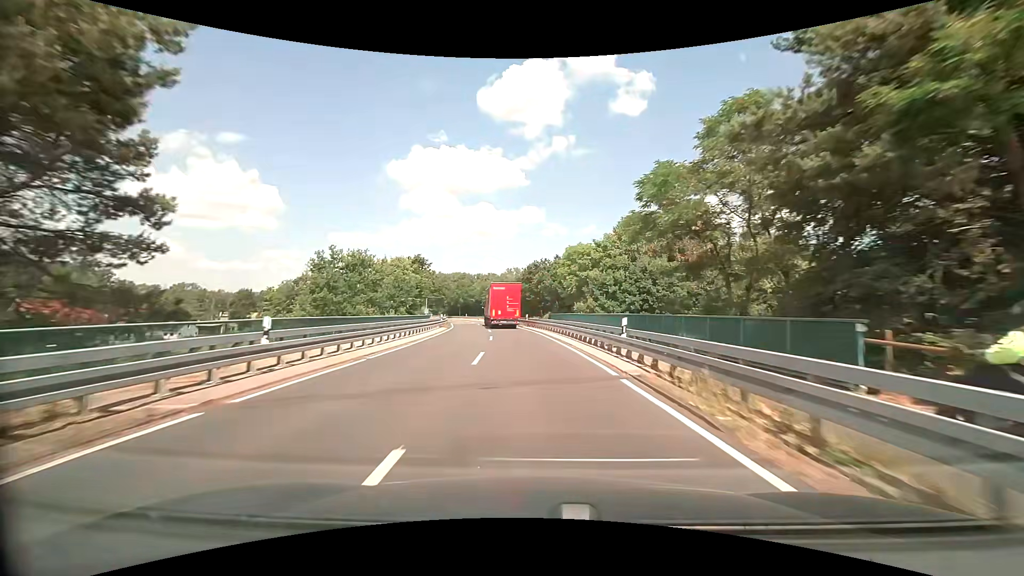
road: secondary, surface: asphalt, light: Day
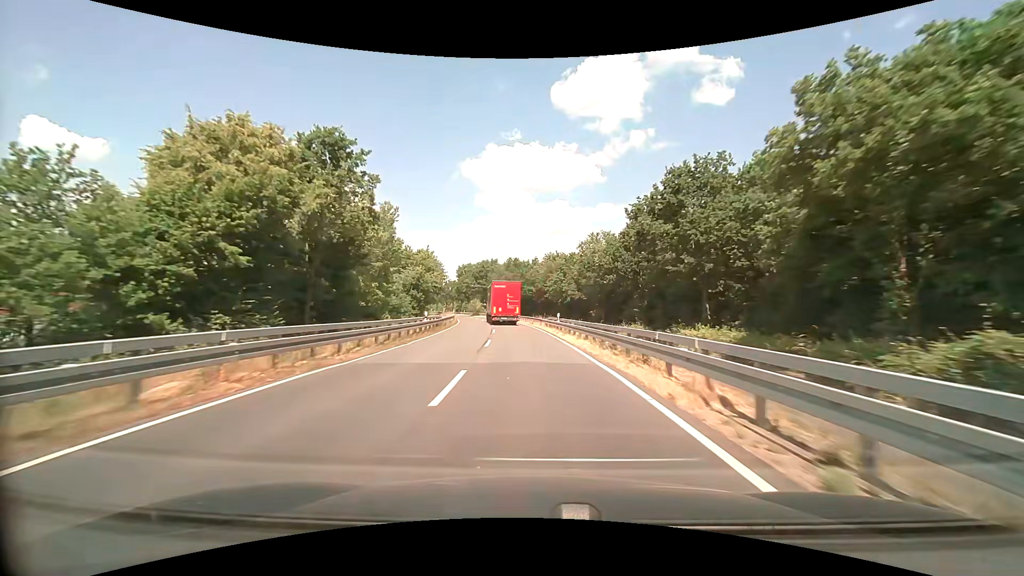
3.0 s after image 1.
(-3.9, +53.9) m; -8°
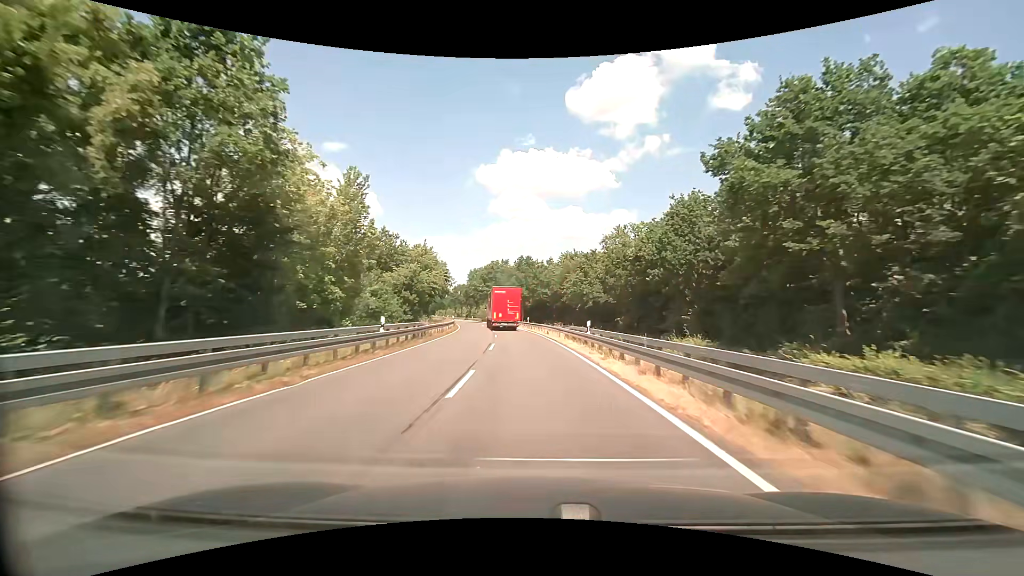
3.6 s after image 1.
(-0.2, +10.8) m; -2°
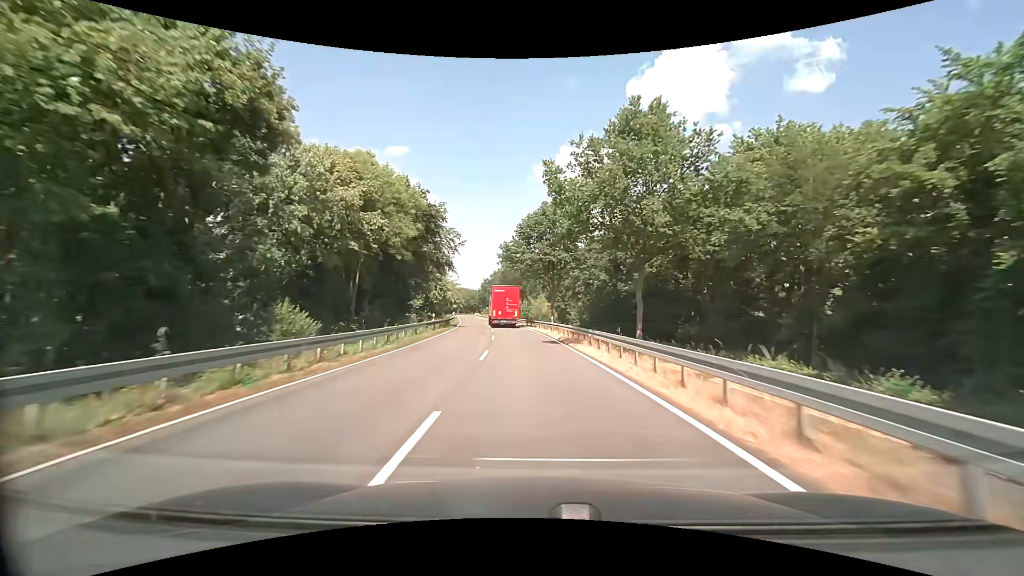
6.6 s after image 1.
(-2.9, +54.0) m; -7°
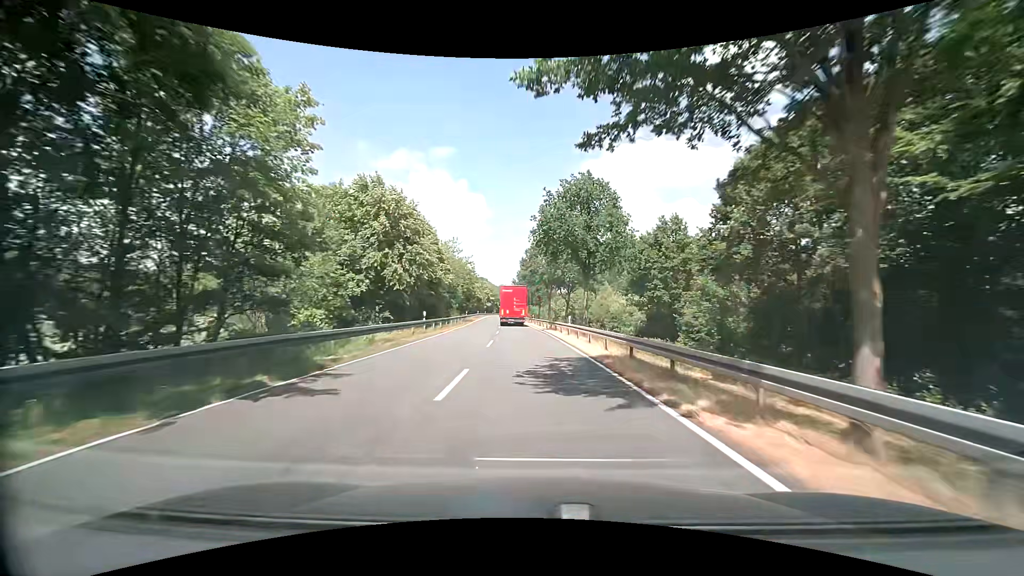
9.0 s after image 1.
(-2.0, +43.3) m; -5°
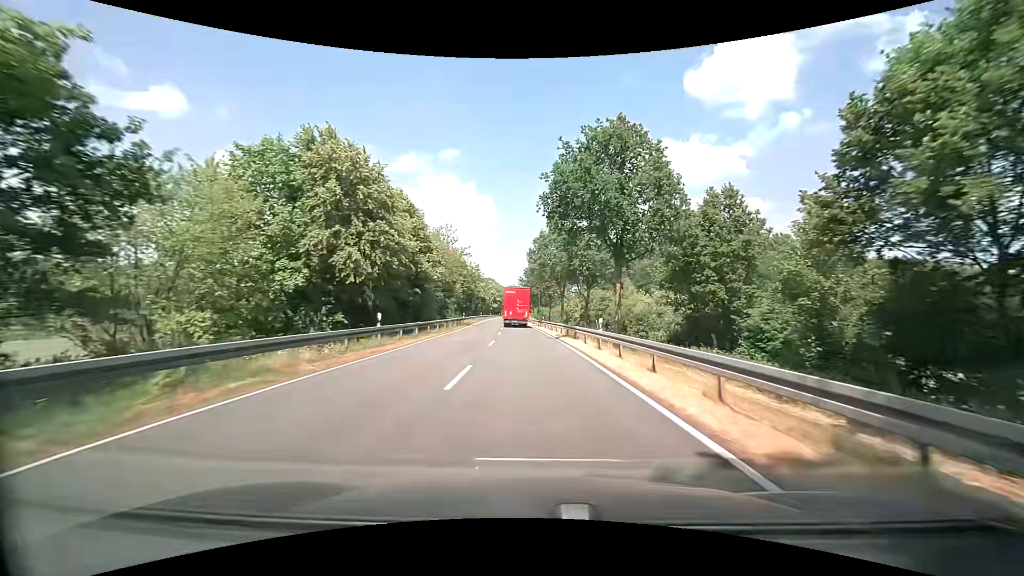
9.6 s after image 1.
(-0.1, +10.8) m; -1°
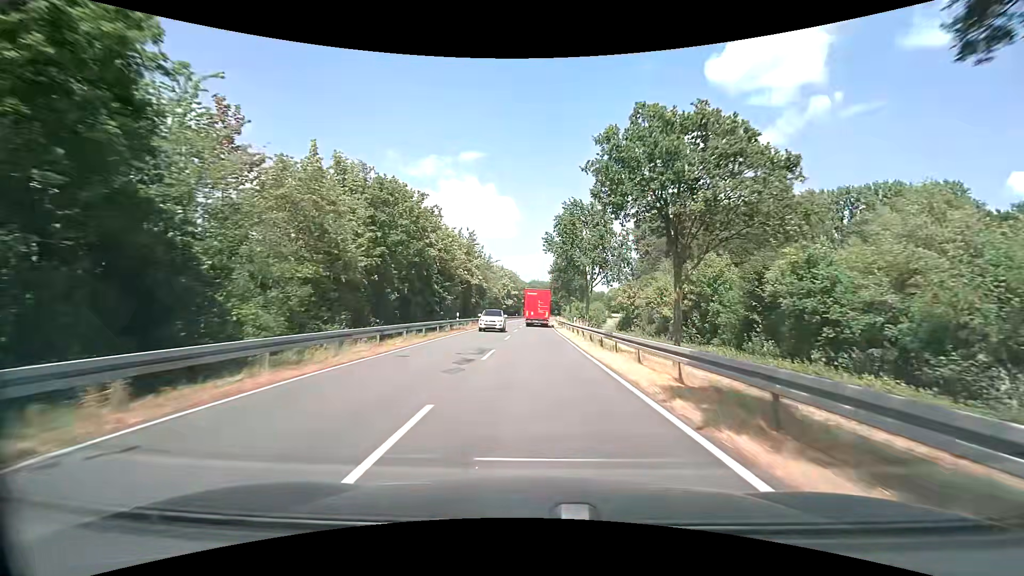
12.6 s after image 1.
(-2.1, +53.9) m; -3°
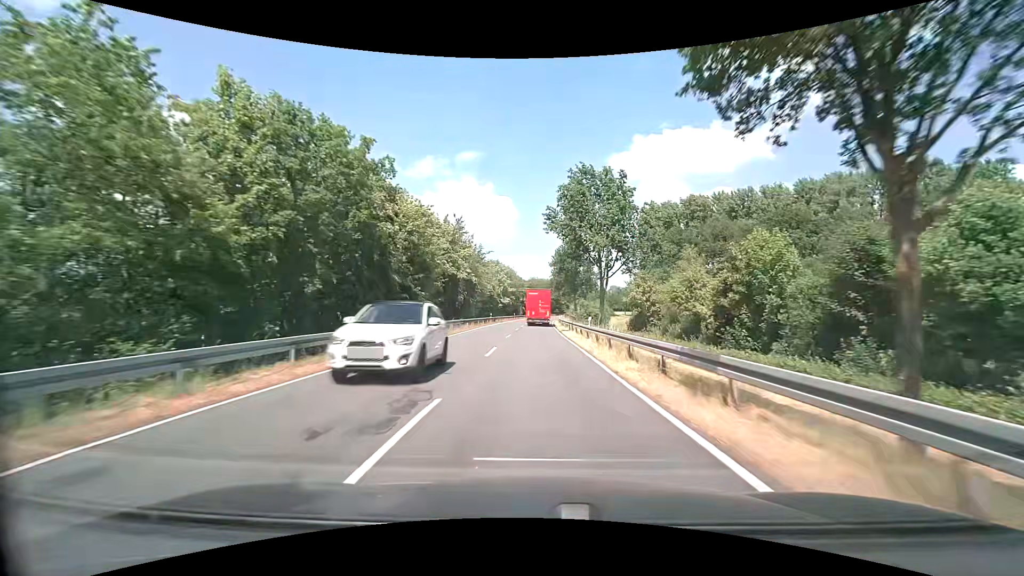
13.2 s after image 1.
(0.0, +10.8) m; 0°
